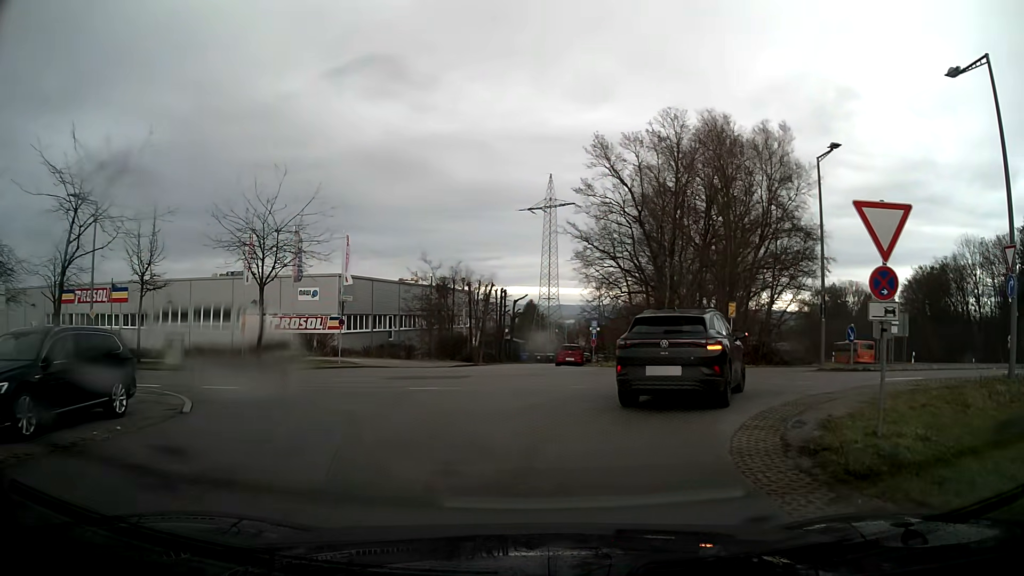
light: Day
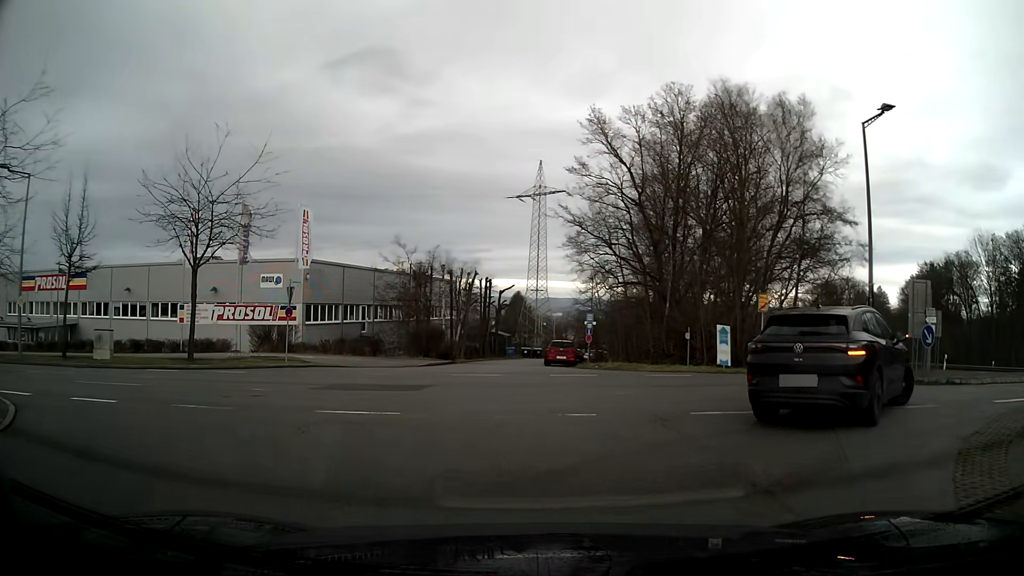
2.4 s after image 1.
(+0.1, +5.5) m; +2°
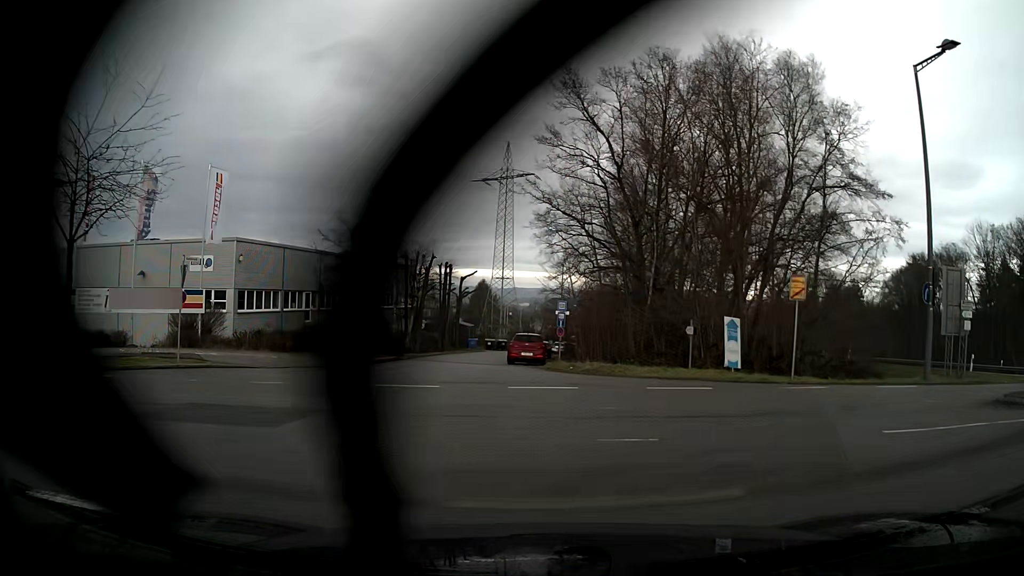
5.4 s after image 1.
(+0.2, +6.2) m; +2°
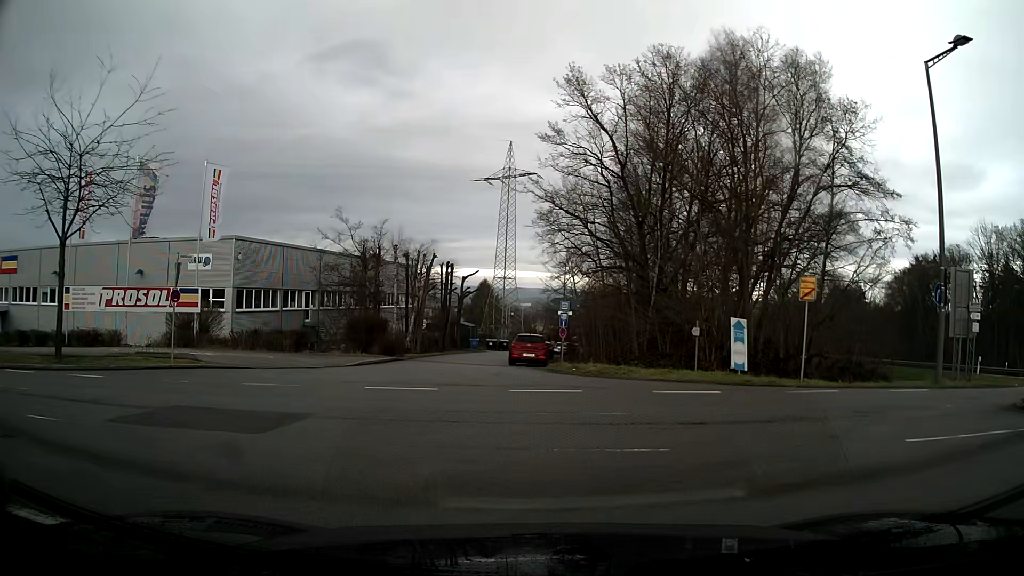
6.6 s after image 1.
(0.0, +0.5) m; 0°
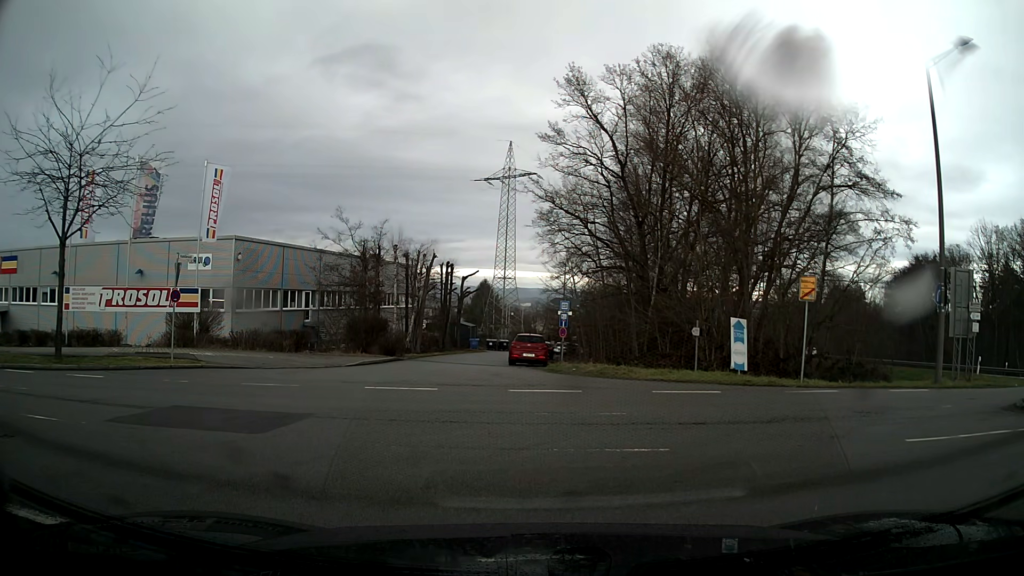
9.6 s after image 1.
(0.0, +0.1) m; 0°
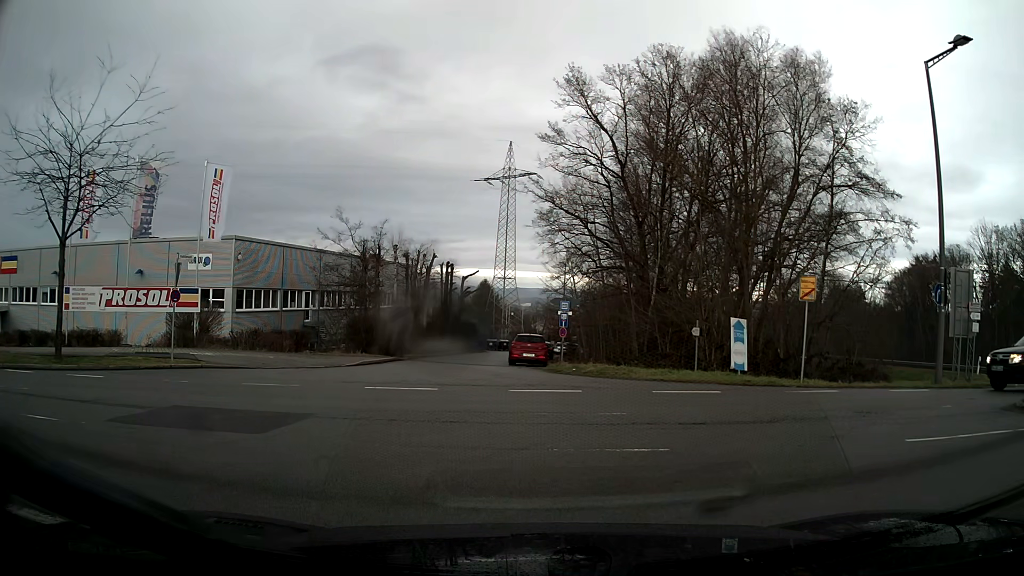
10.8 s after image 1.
(0.0, 0.0) m; 0°
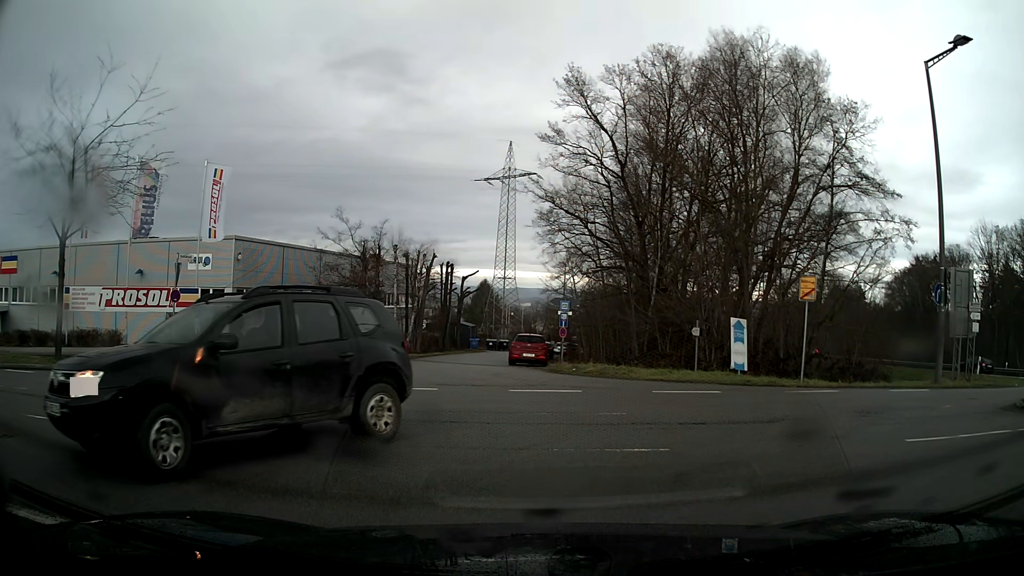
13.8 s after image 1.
(0.0, 0.0) m; 0°
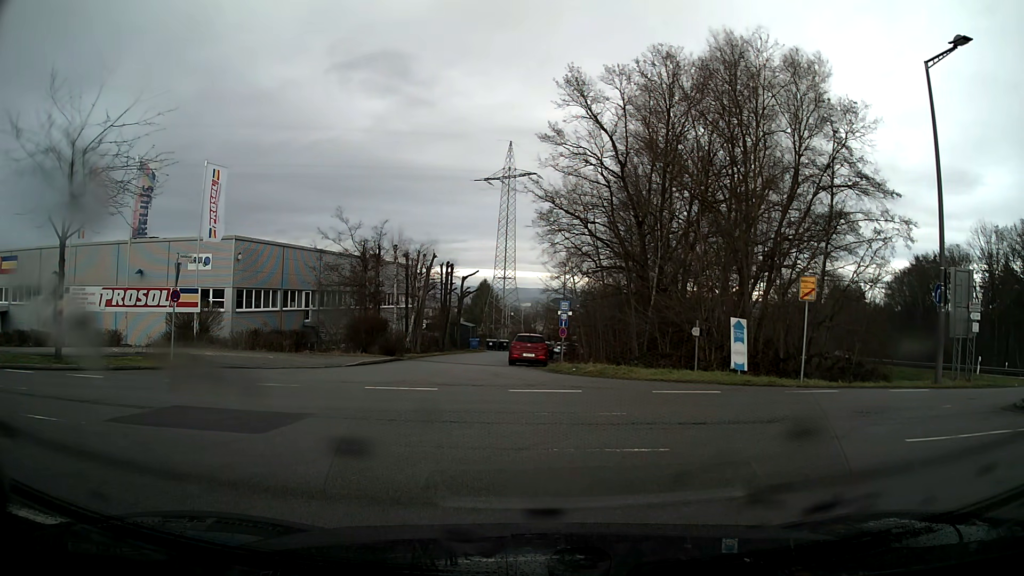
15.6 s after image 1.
(0.0, 0.0) m; 0°
